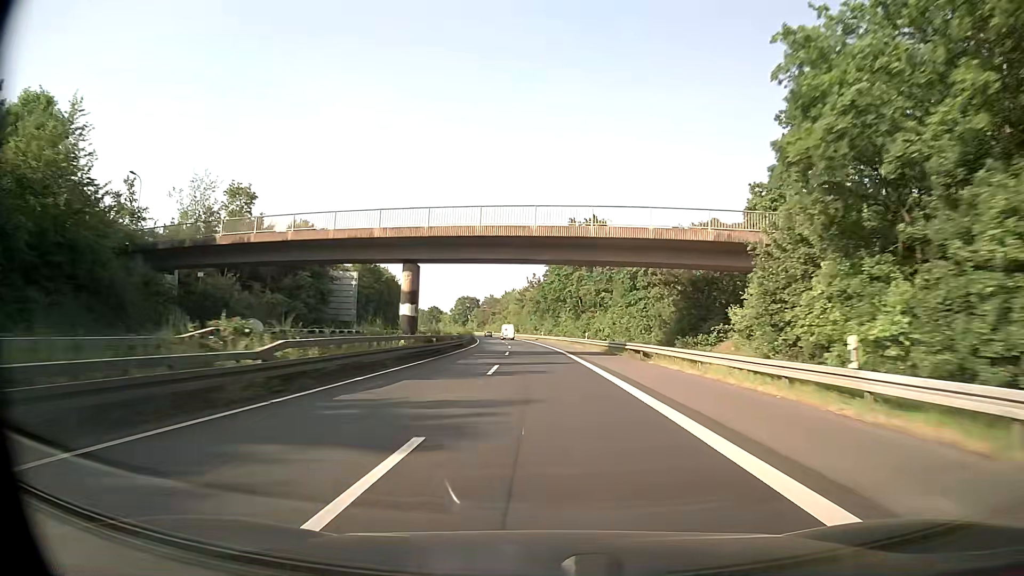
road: trunk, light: Day
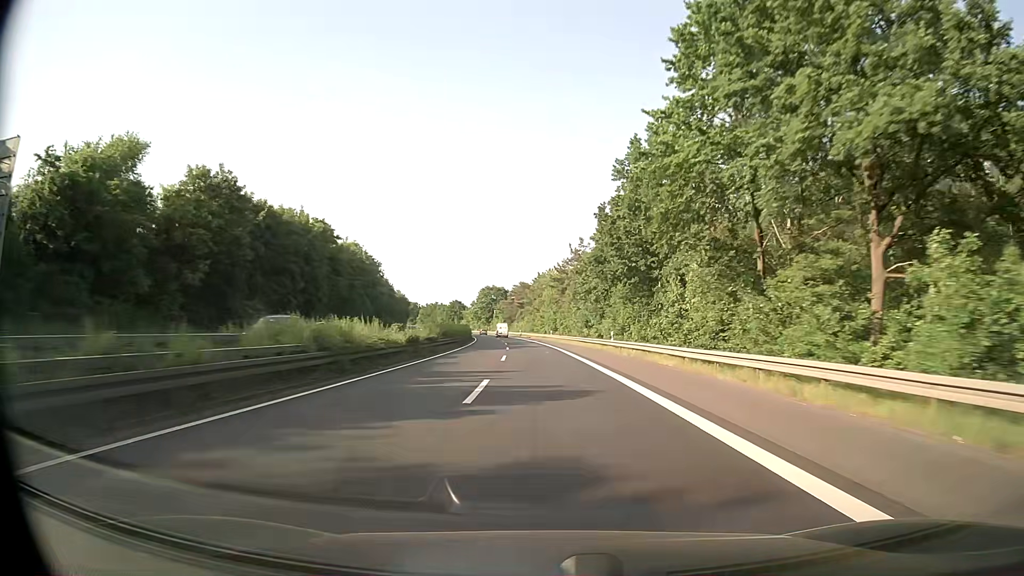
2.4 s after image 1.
(-2.0, +66.1) m; -4°
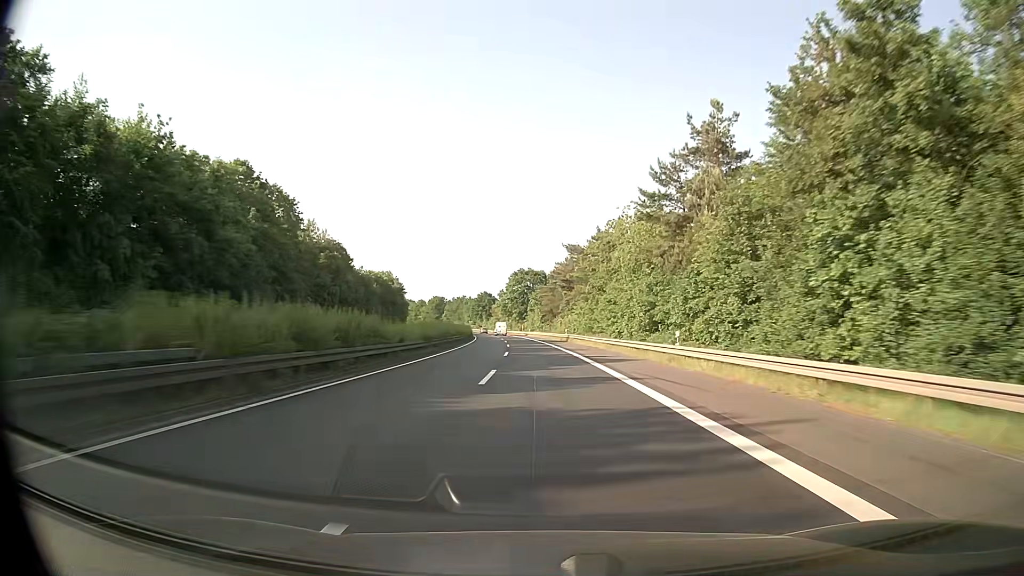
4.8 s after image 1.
(-2.1, +67.8) m; -4°
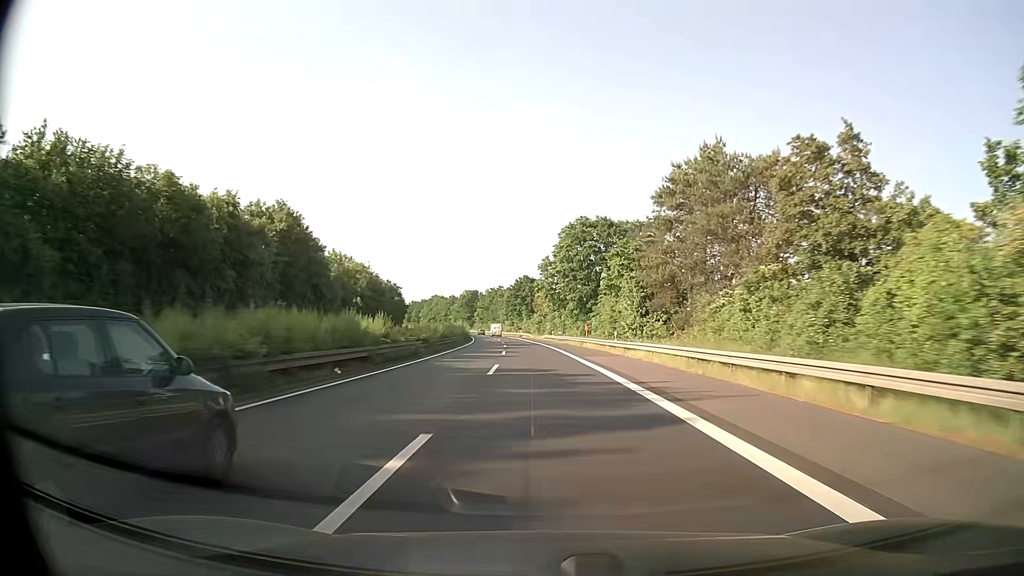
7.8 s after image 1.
(-3.6, +86.1) m; -5°
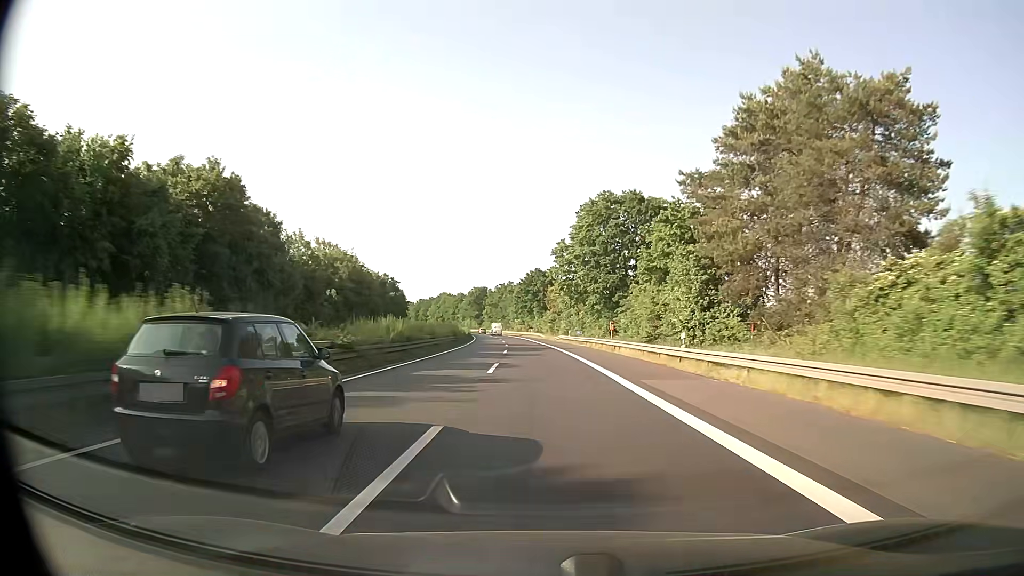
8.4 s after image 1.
(-0.2, +17.3) m; -1°
